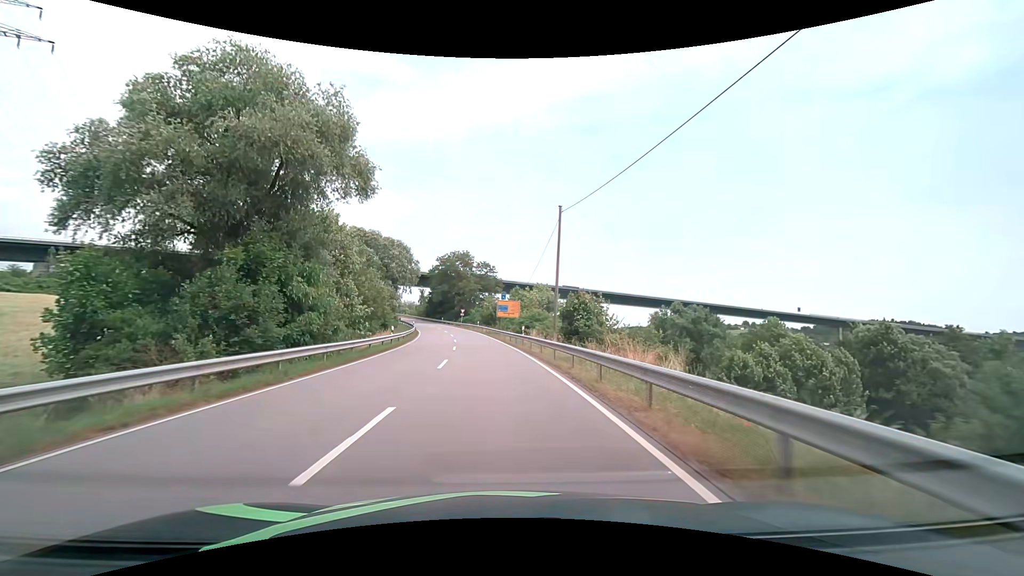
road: secondary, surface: asphalt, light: Day
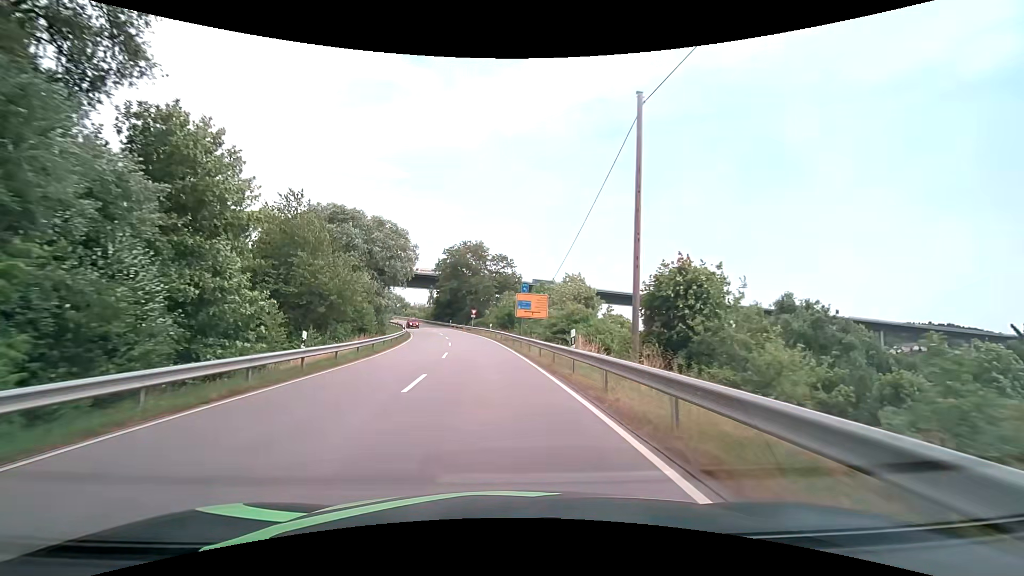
(-0.3, +17.7) m; -2°
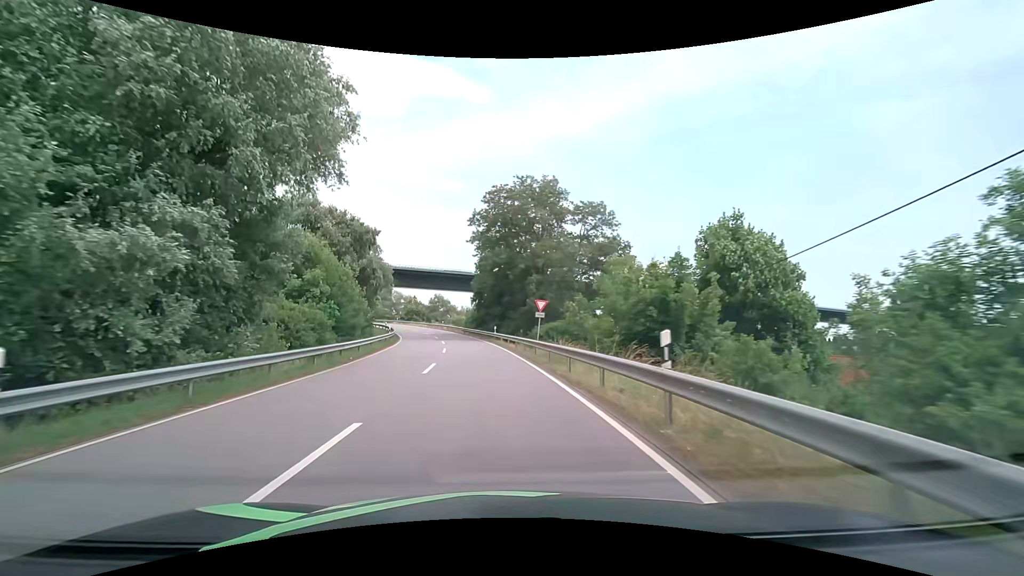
(-2.8, +43.5) m; -8°
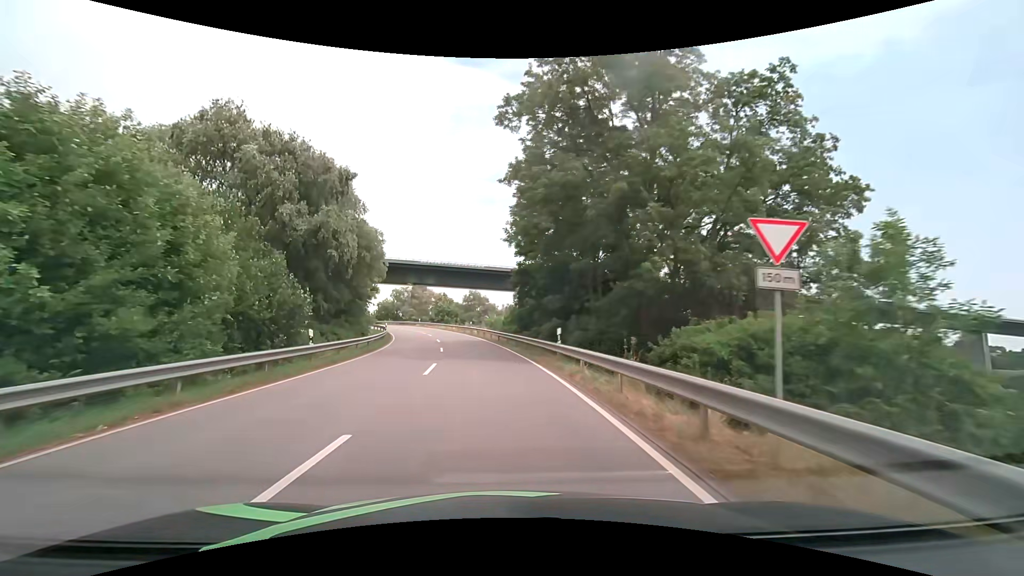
(-1.1, +24.9) m; -5°
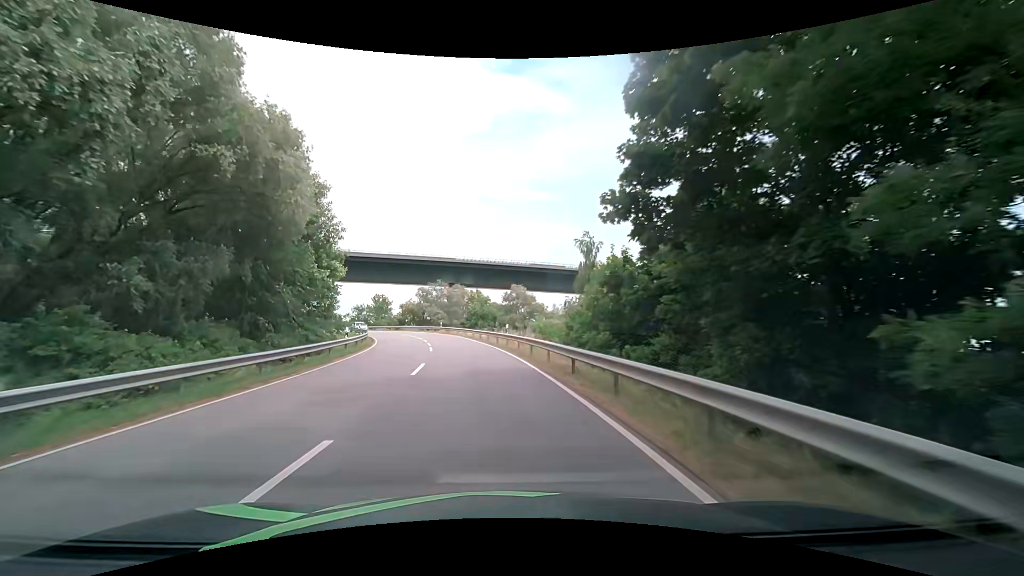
(-1.1, +24.1) m; -6°
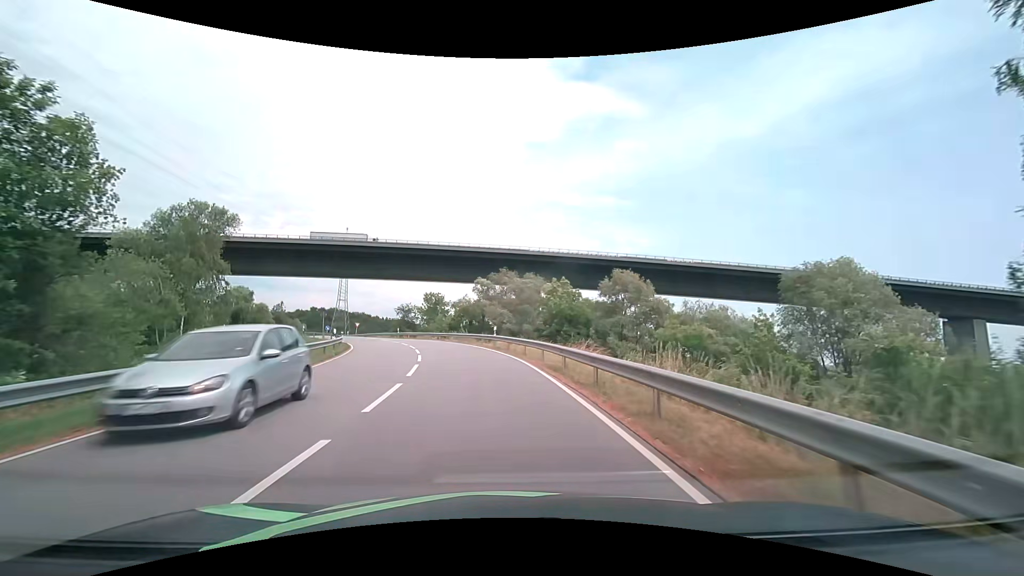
(-1.9, +29.9) m; -8°
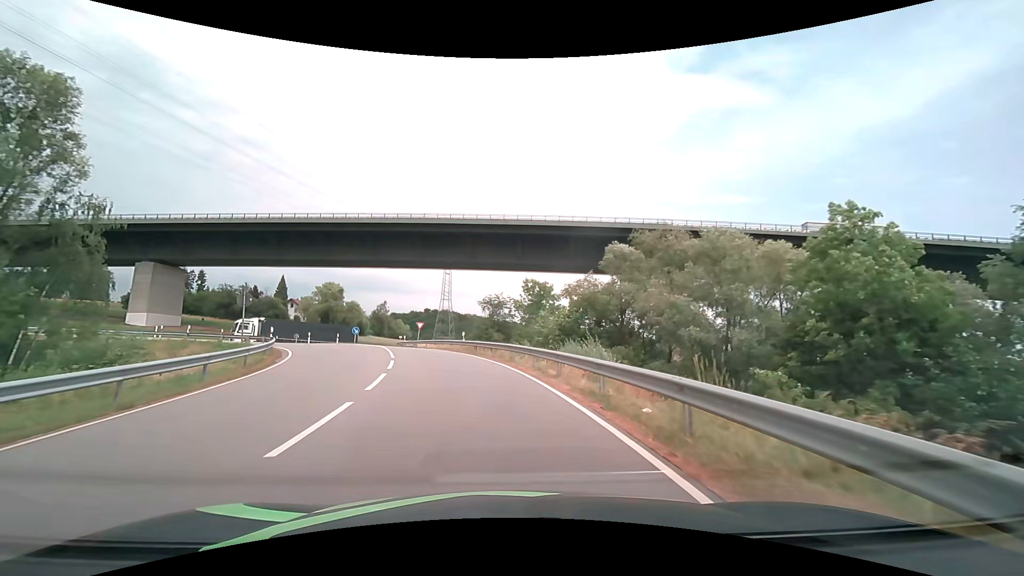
(-3.3, +32.5) m; -13°
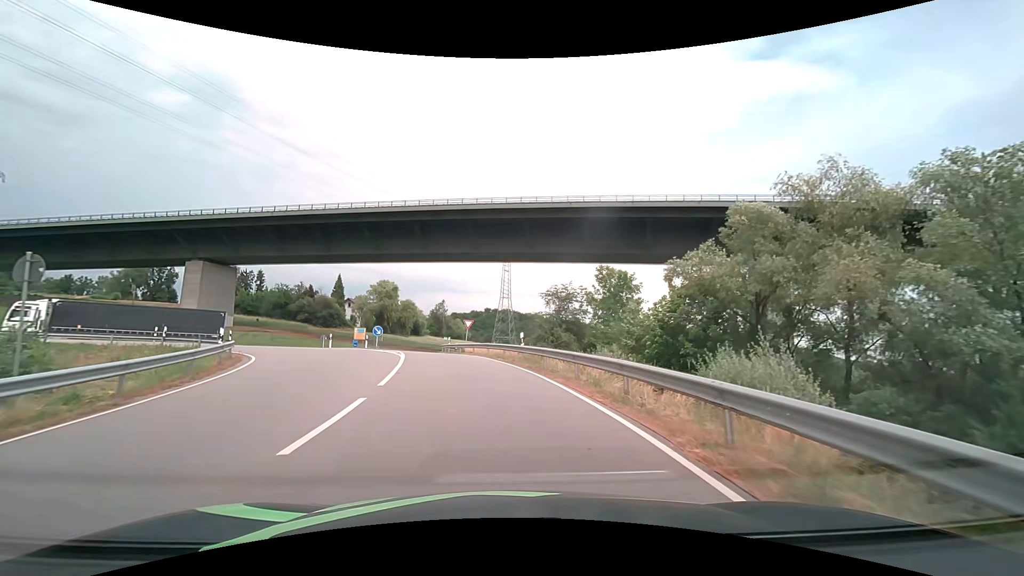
(-0.7, +12.0) m; -7°
(0, +10) (-2, +20) (-4, +30) (-7, +39) (-12, +48) (-20, +53) (-30, +53) (-39, +48) (-48, +43) (-56, +38) m
